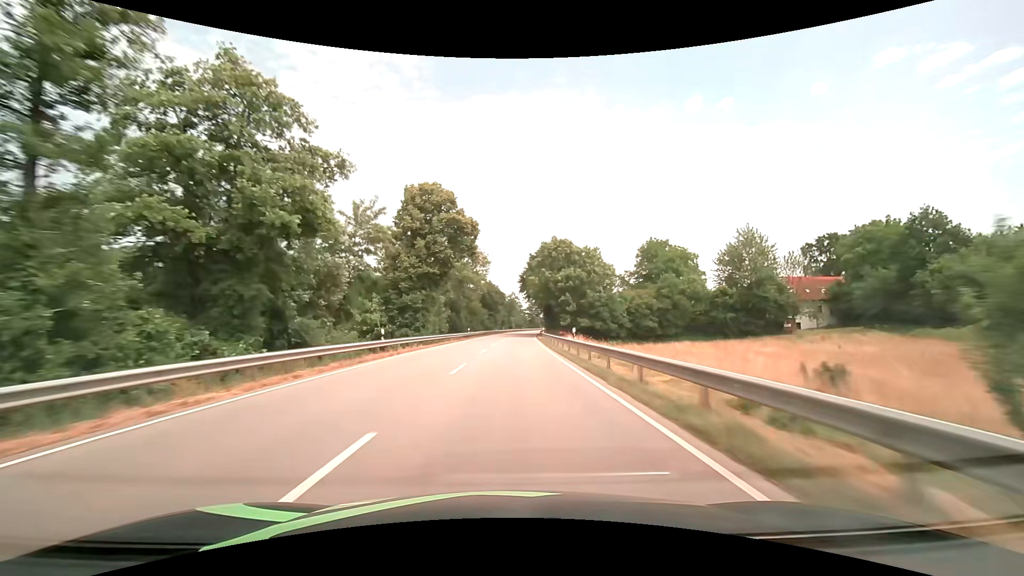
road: primary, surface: asphalt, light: Day
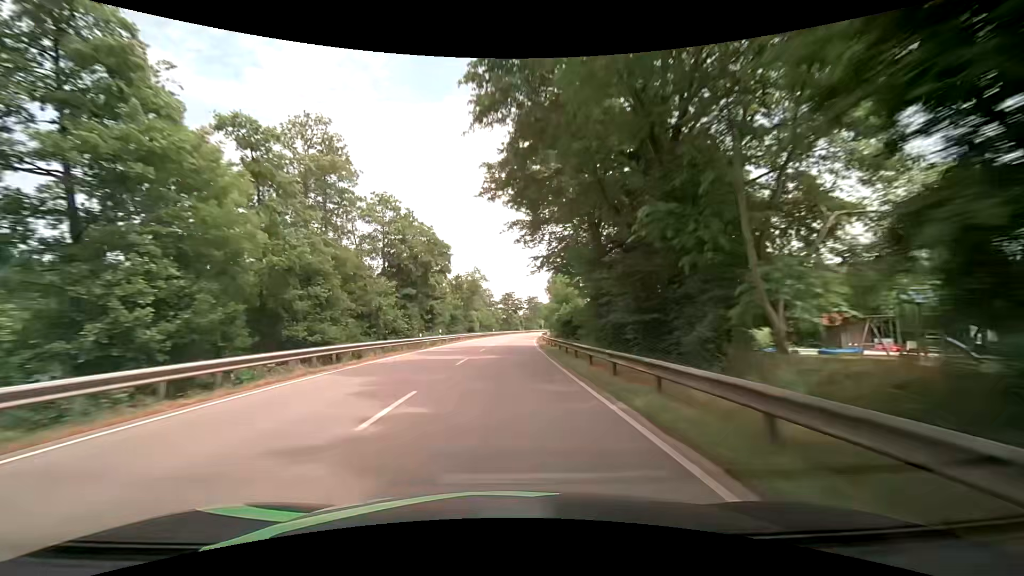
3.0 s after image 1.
(+2.4, +78.9) m; +3°
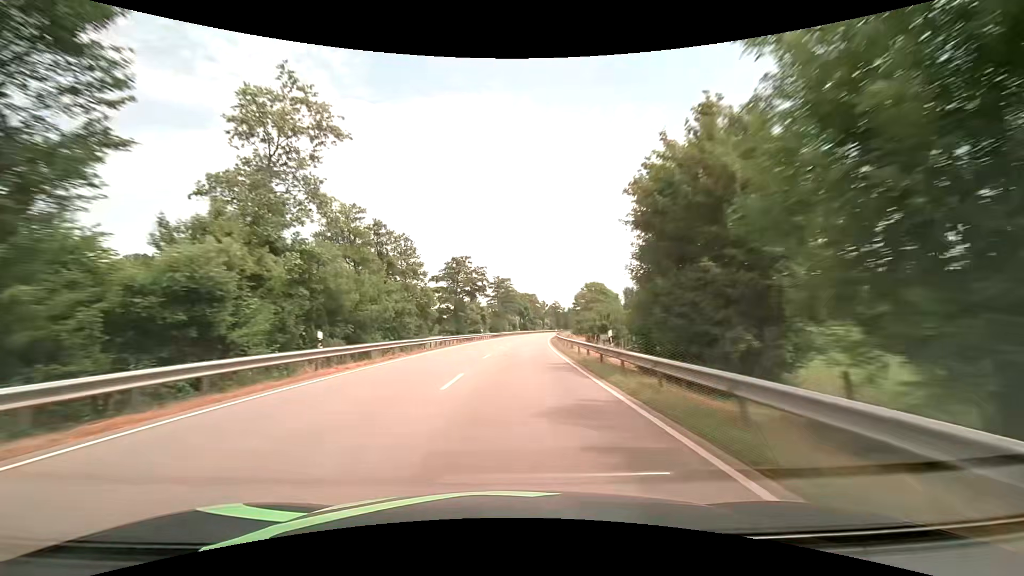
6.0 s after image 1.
(+2.4, +78.9) m; +4°
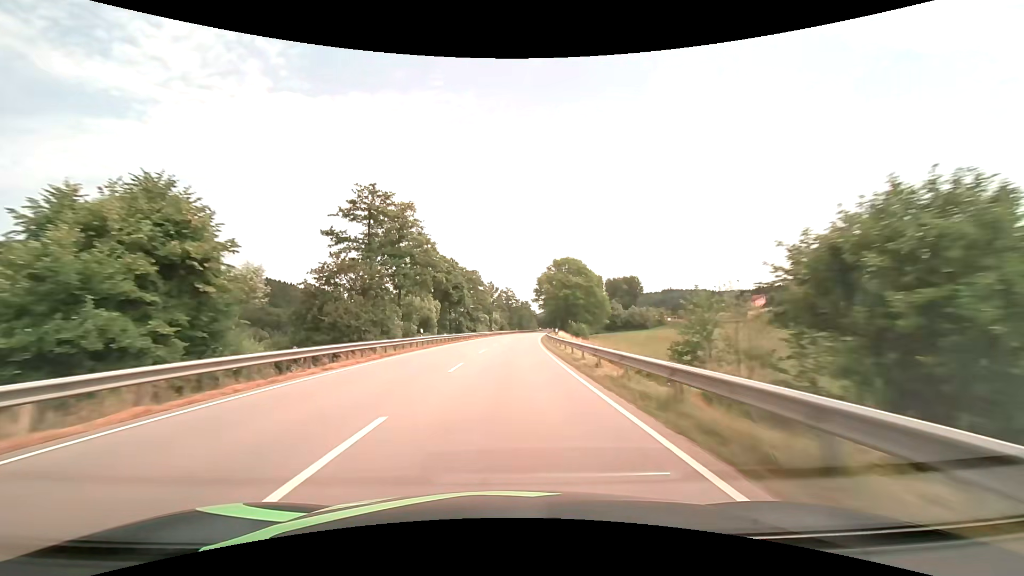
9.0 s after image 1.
(+5.0, +78.7) m; +7°
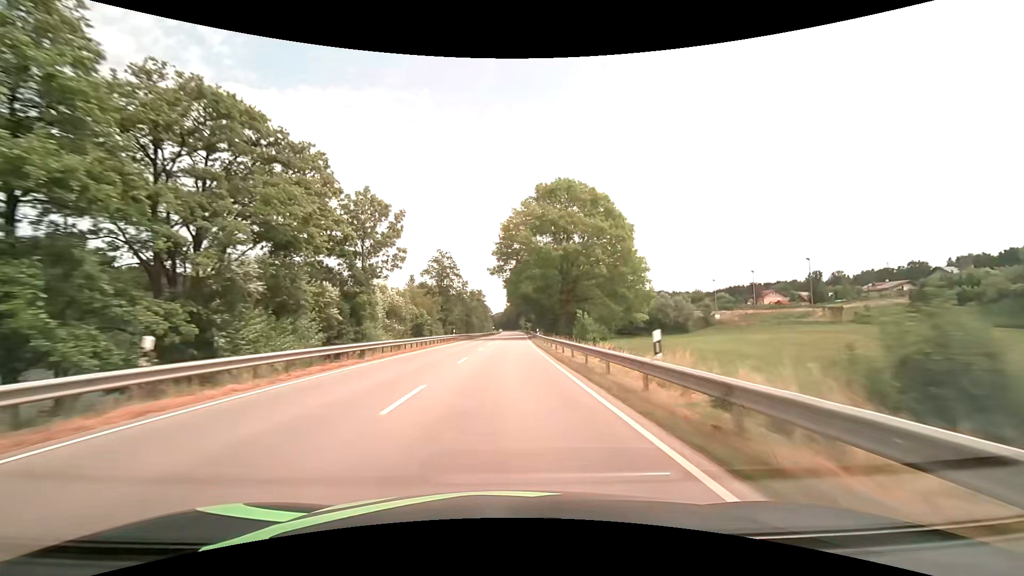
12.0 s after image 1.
(+3.3, +78.9) m; +5°
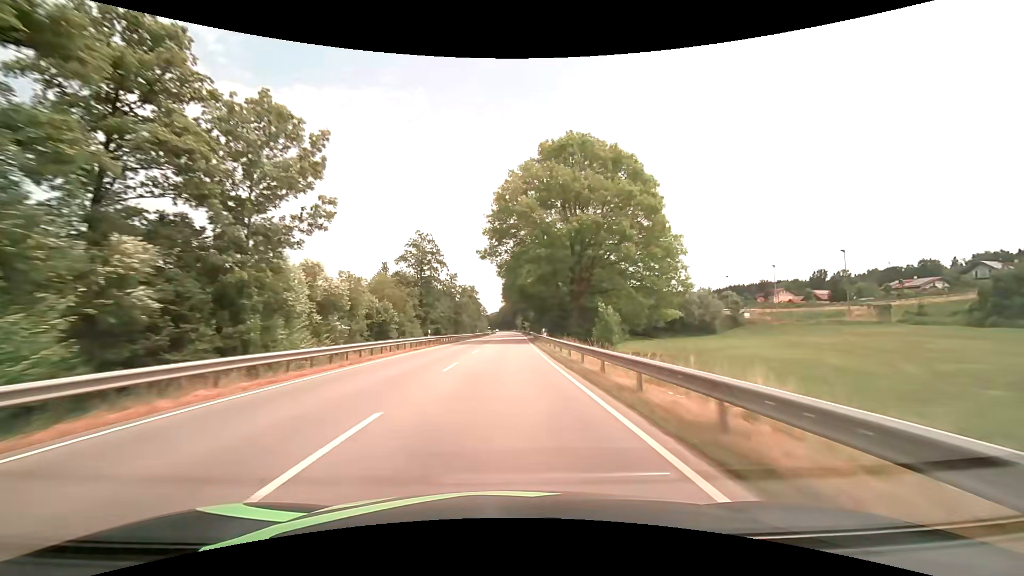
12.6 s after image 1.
(+0.1, +15.8) m; +1°
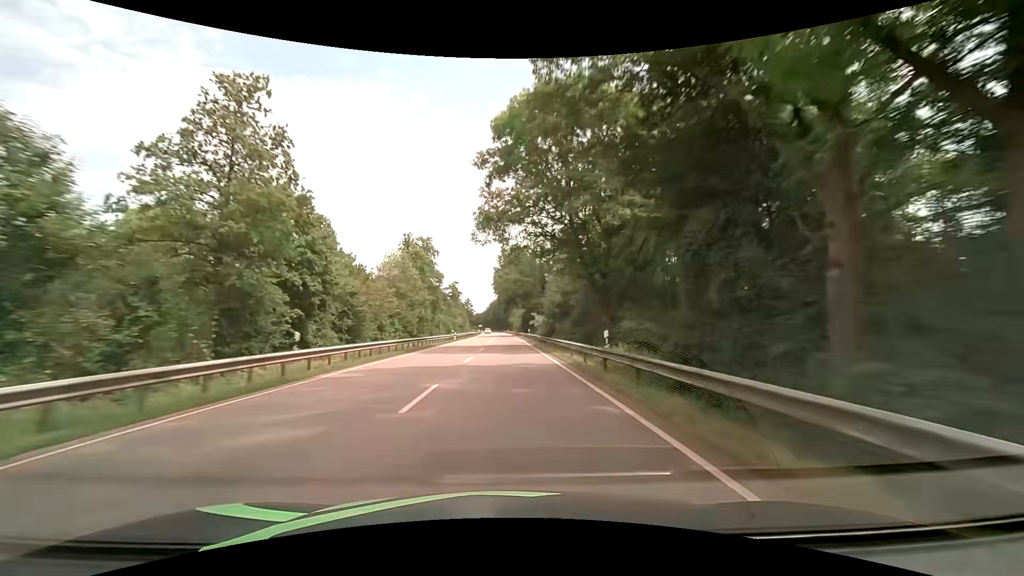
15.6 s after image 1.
(+0.8, +79.0) m; +1°
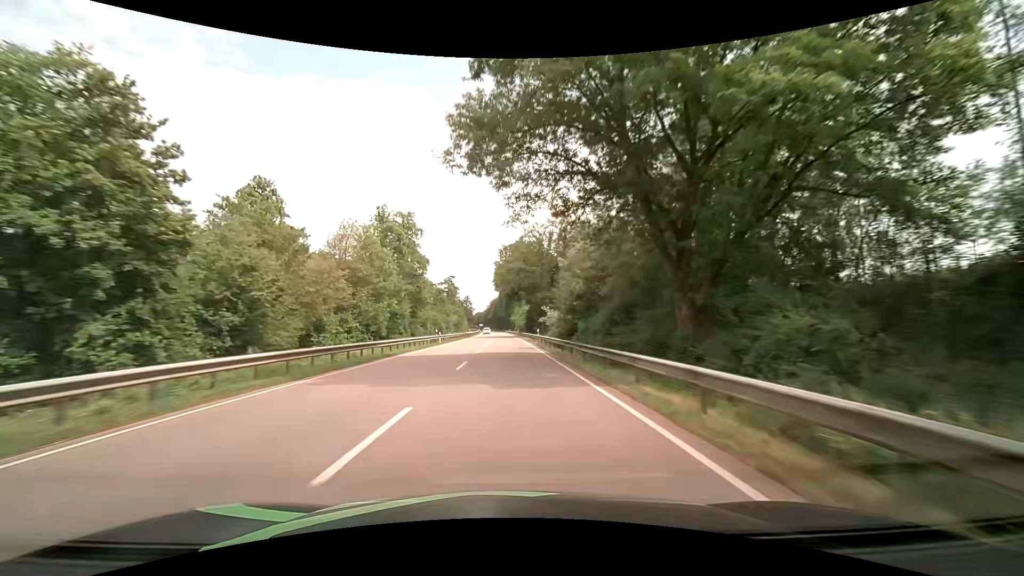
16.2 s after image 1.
(0.0, +15.8) m; 0°
(0, +10) (0, +20) (0, +30) (0, +40) (0, +50) (0, +60) (-1, +70) (-1, +80) (-1, +90) (-1, +100) m
